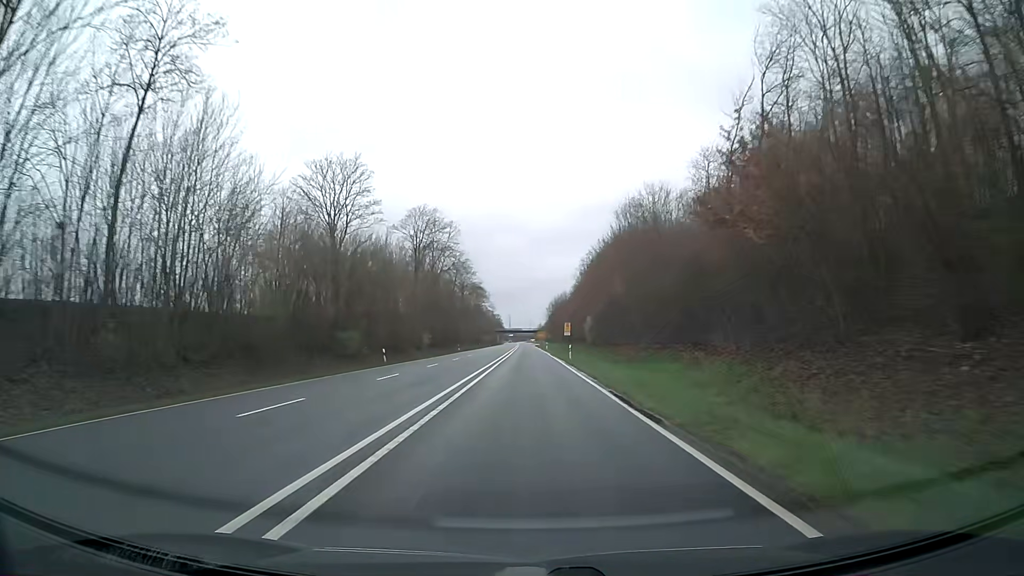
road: trunk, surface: asphalt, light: Day
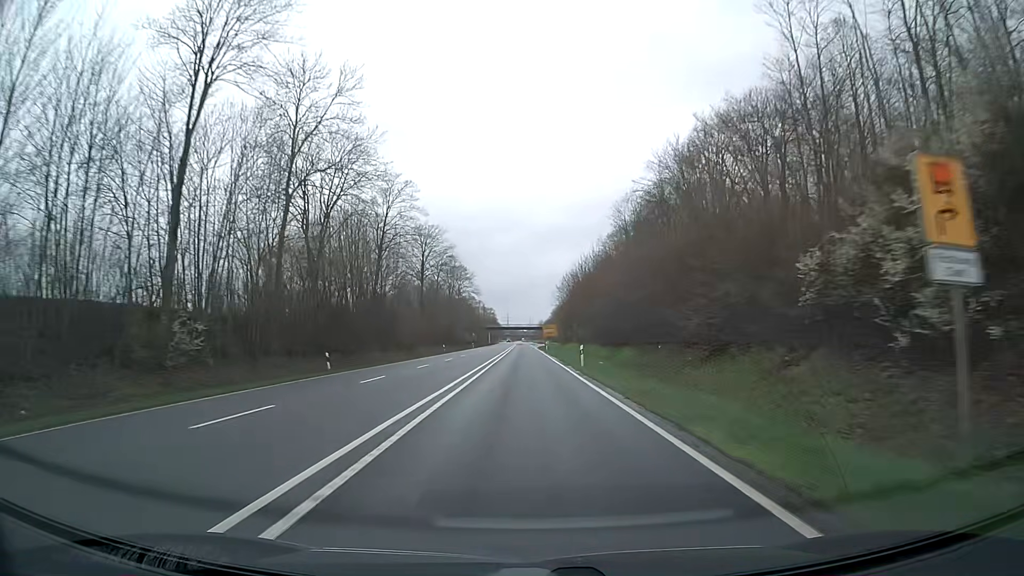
(-0.2, +63.2) m; 0°
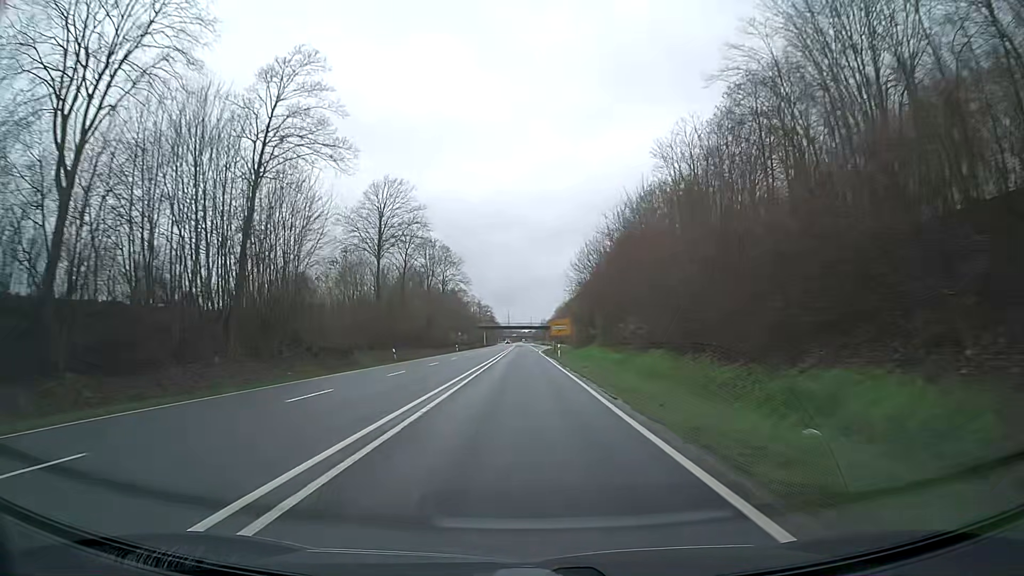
(+0.1, +31.6) m; 0°
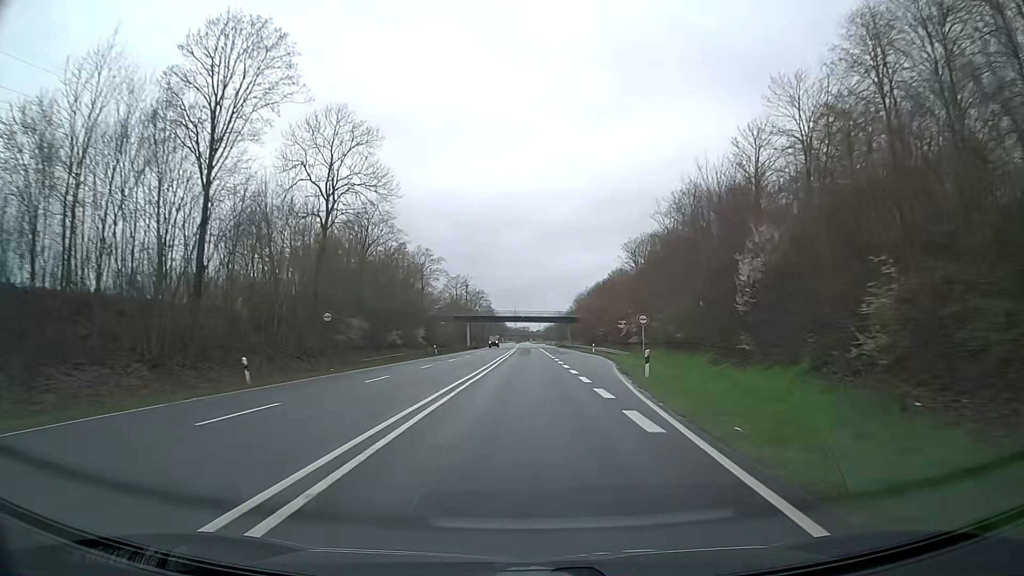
(-0.3, +79.0) m; -1°
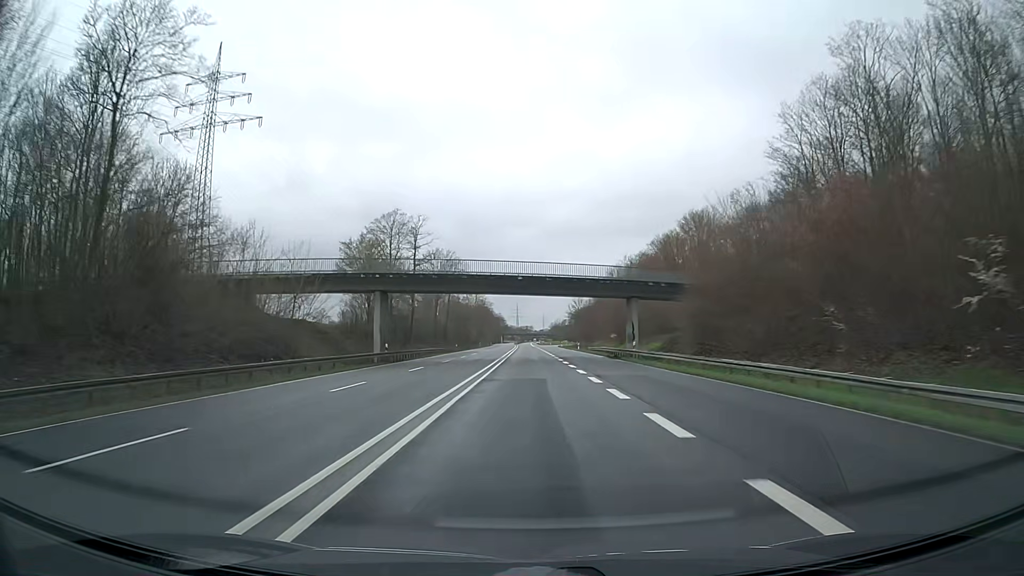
(-0.1, +78.9) m; 0°
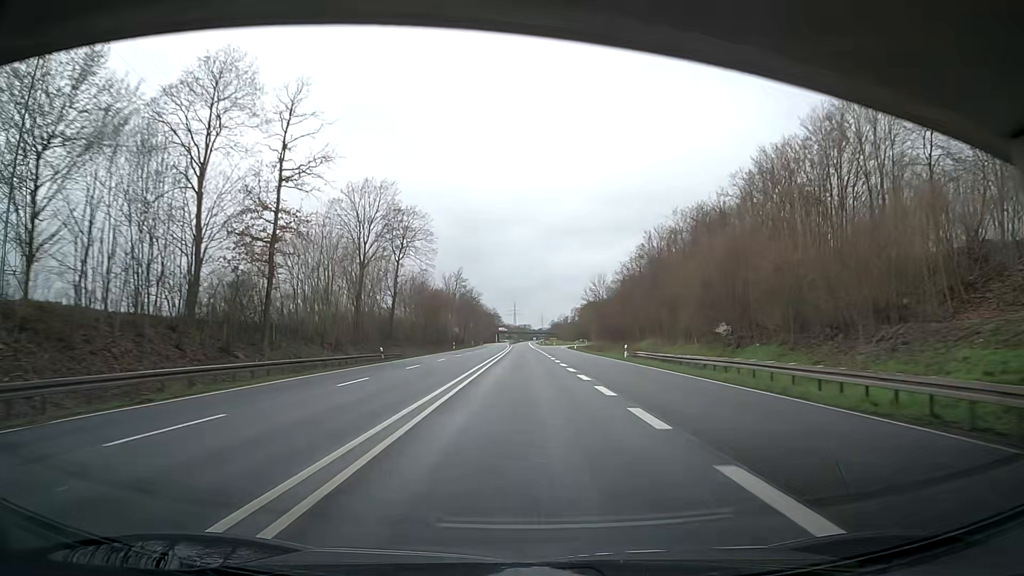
(+0.1, +47.4) m; 0°
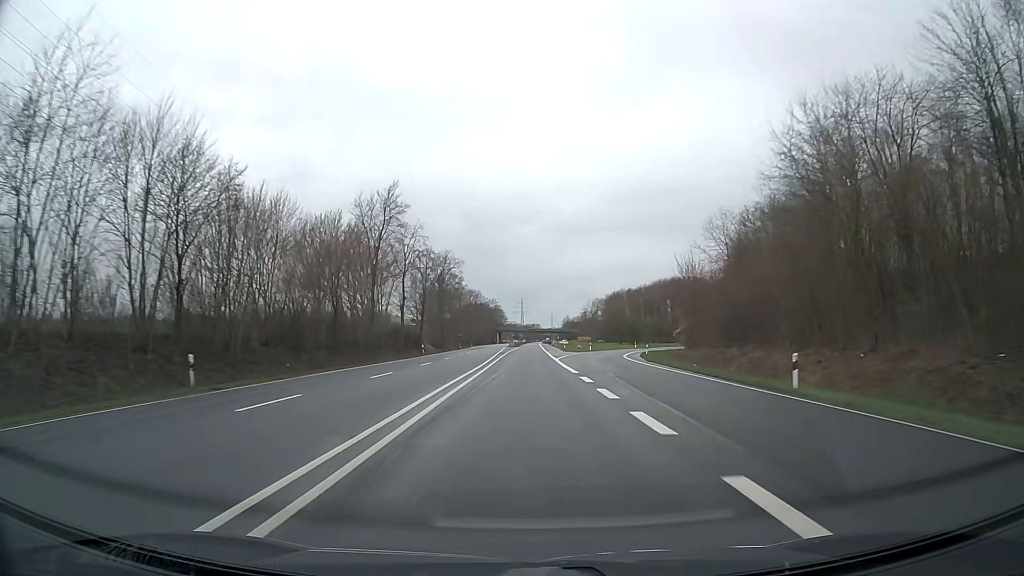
(-0.5, +79.0) m; -1°
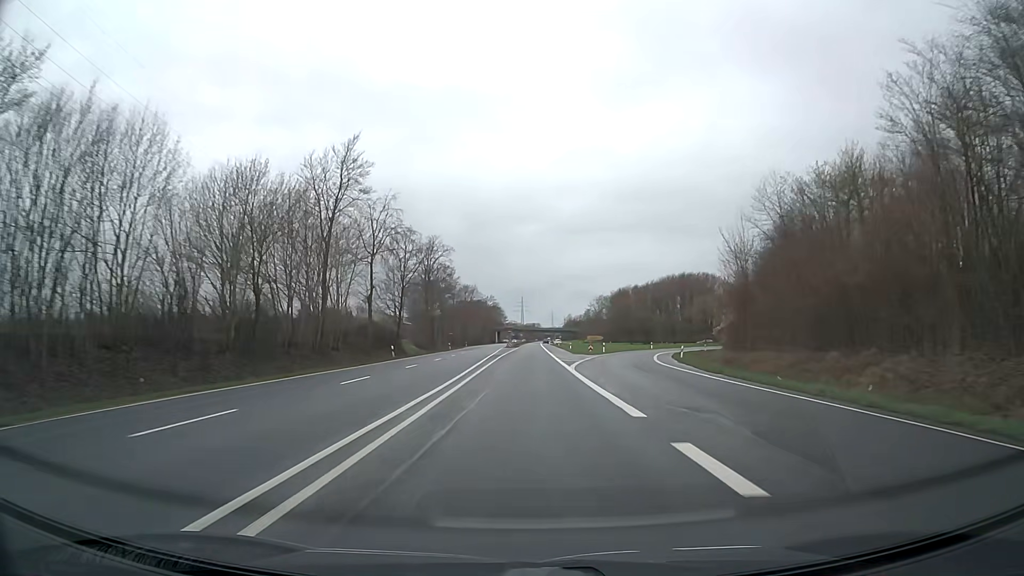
(0.0, +15.8) m; 0°
(0, +10) (0, +20) (0, +30) (0, +40) (0, +50) (0, +60) (0, +70) (0, +80) (0, +90) (0, +100) m
